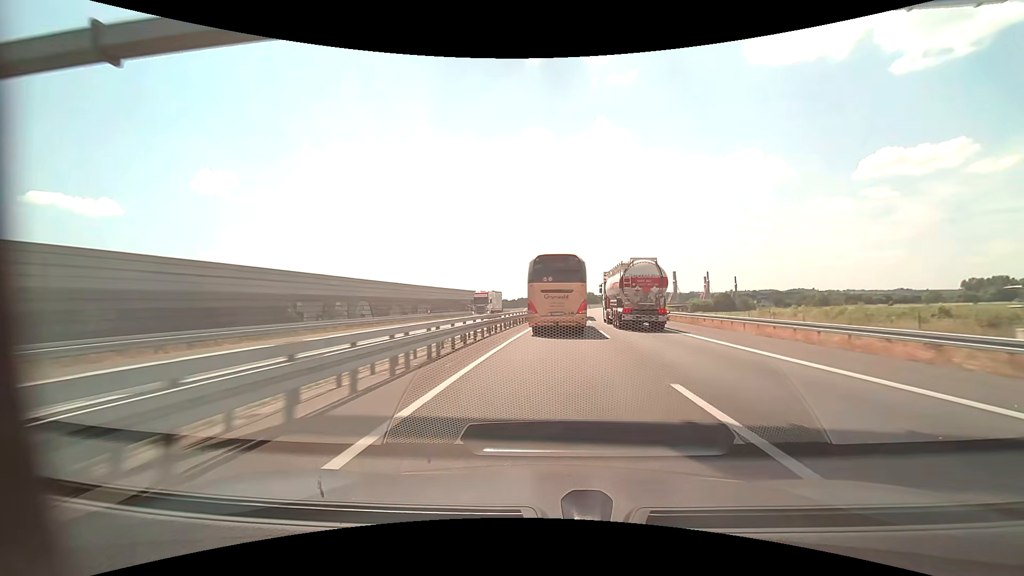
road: motorway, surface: asphalt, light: Day
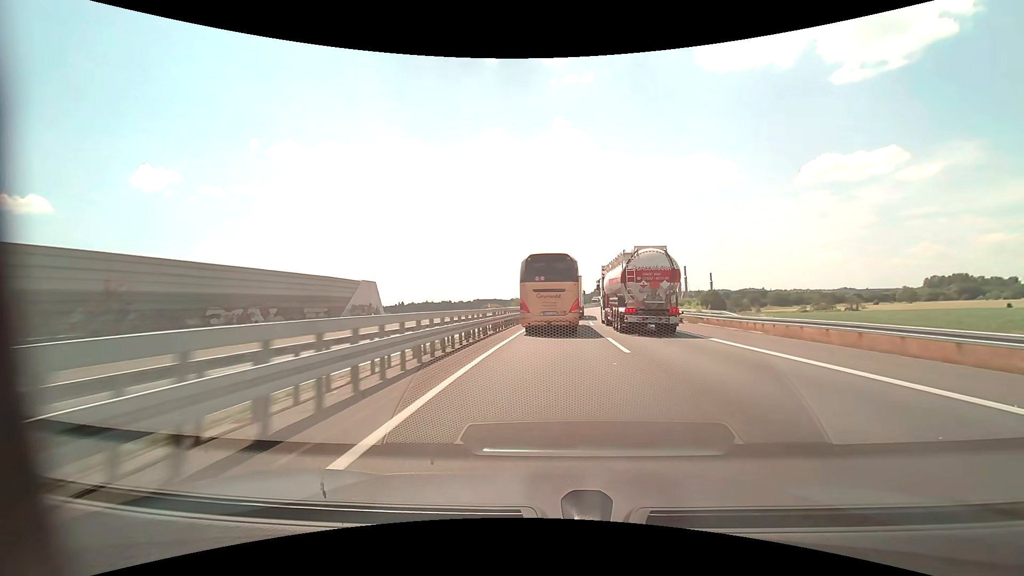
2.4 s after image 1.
(+3.0, +61.3) m; +5°
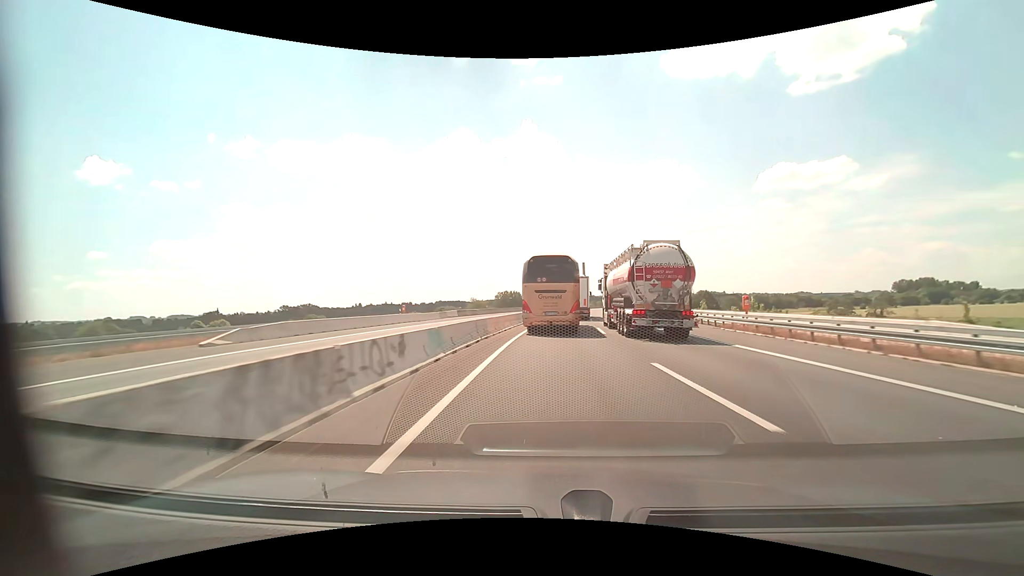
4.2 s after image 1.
(+1.2, +44.7) m; +4°
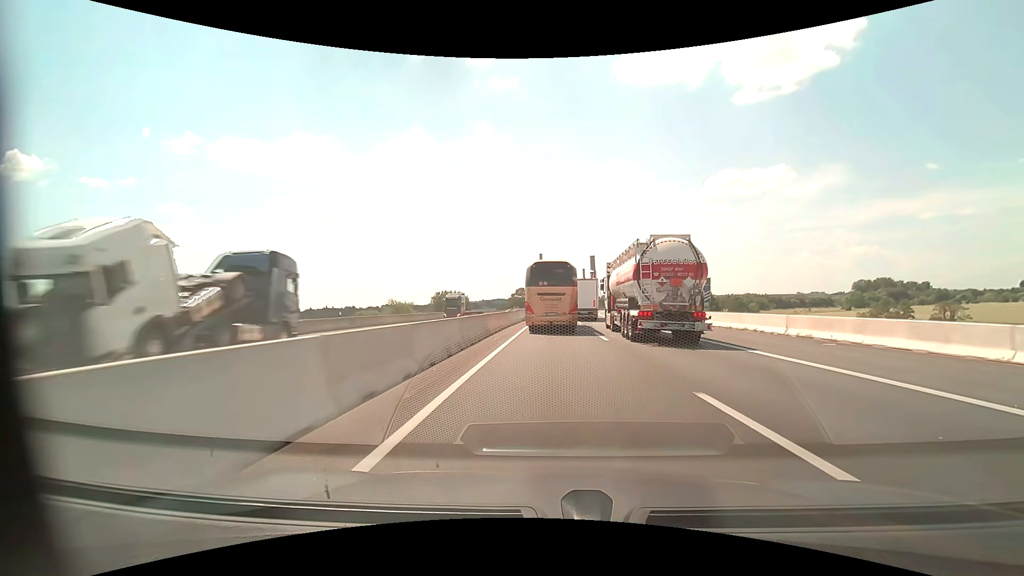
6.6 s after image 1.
(+2.9, +58.5) m; +5°
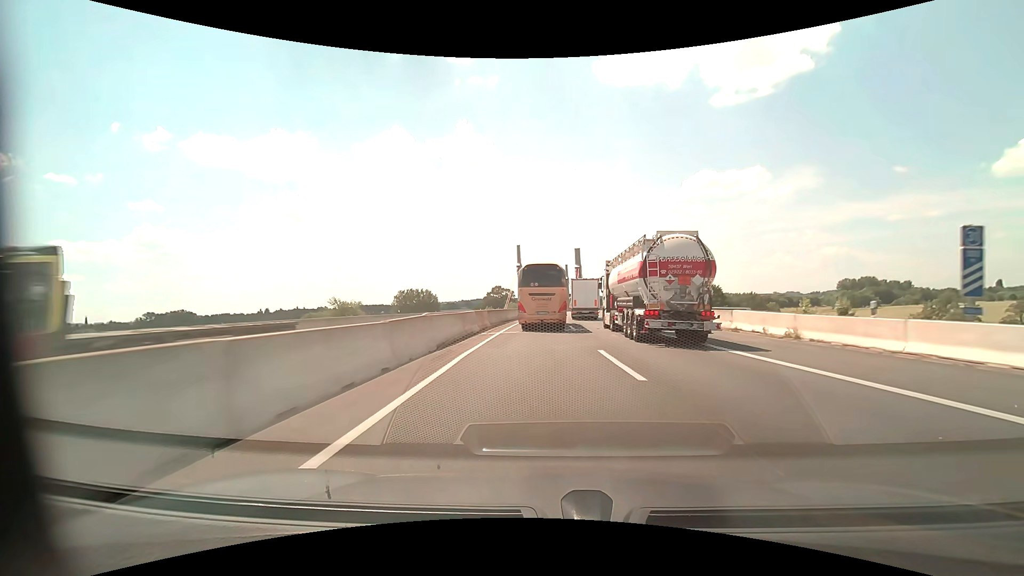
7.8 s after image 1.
(+0.6, +29.1) m; +2°
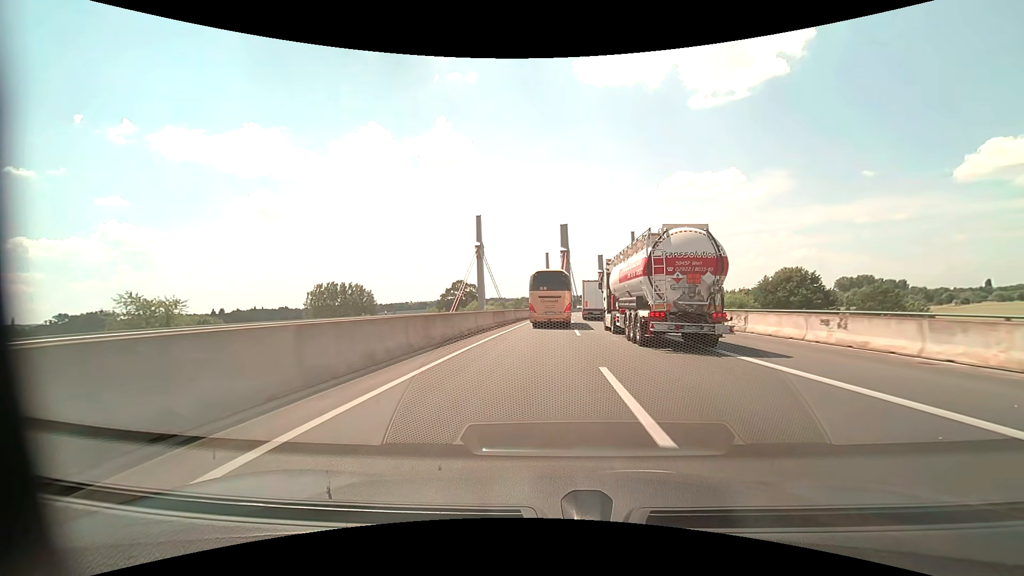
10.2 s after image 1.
(+1.3, +58.7) m; +3°
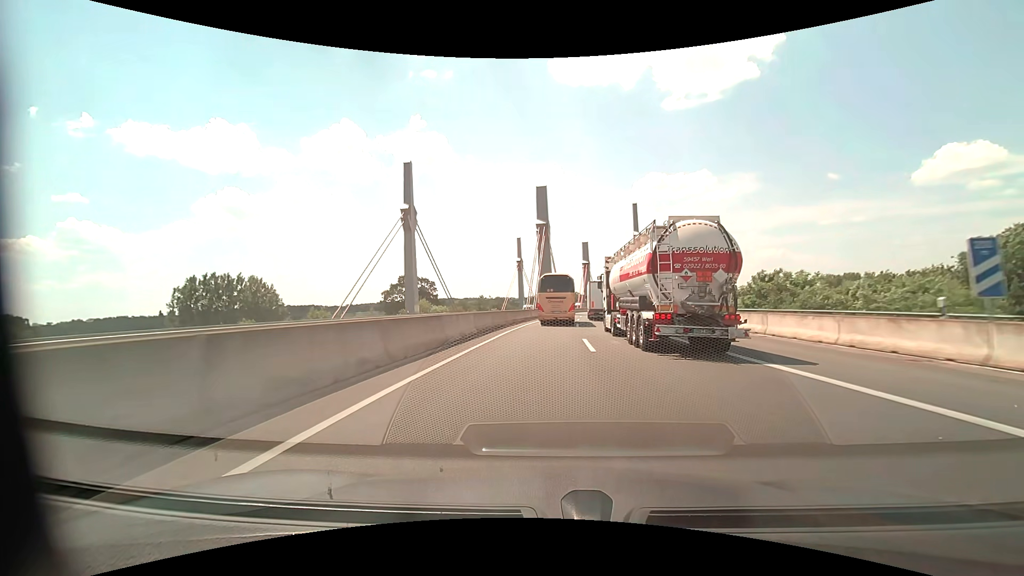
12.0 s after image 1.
(+1.0, +44.5) m; +3°
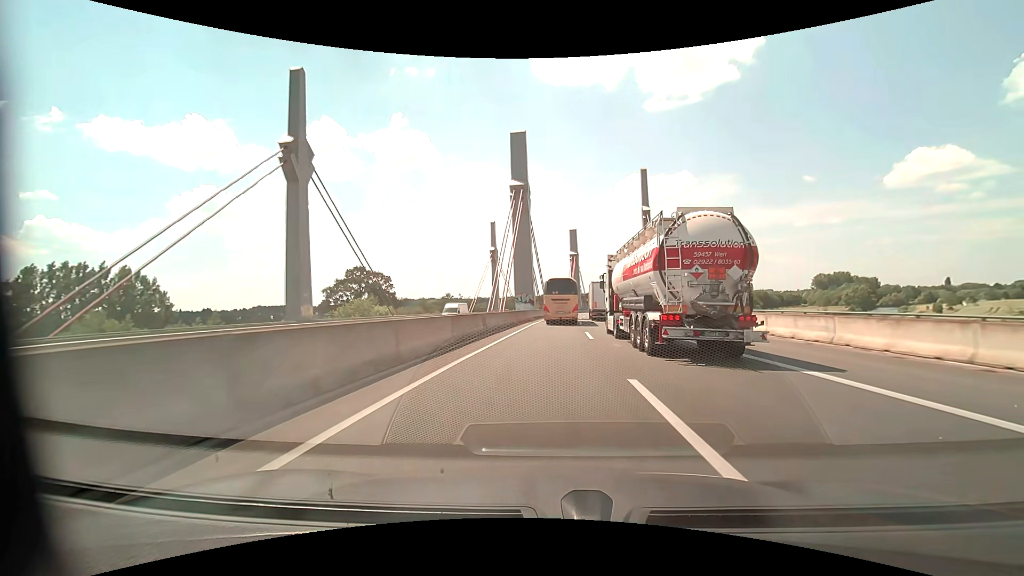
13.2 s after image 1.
(+0.6, +29.9) m; +2°
(0, +10) (0, +20) (+1, +30) (+1, +40) (+2, +50) (+2, +60) (+3, +70) (+4, +80) (+5, +90) (+6, +100) m
